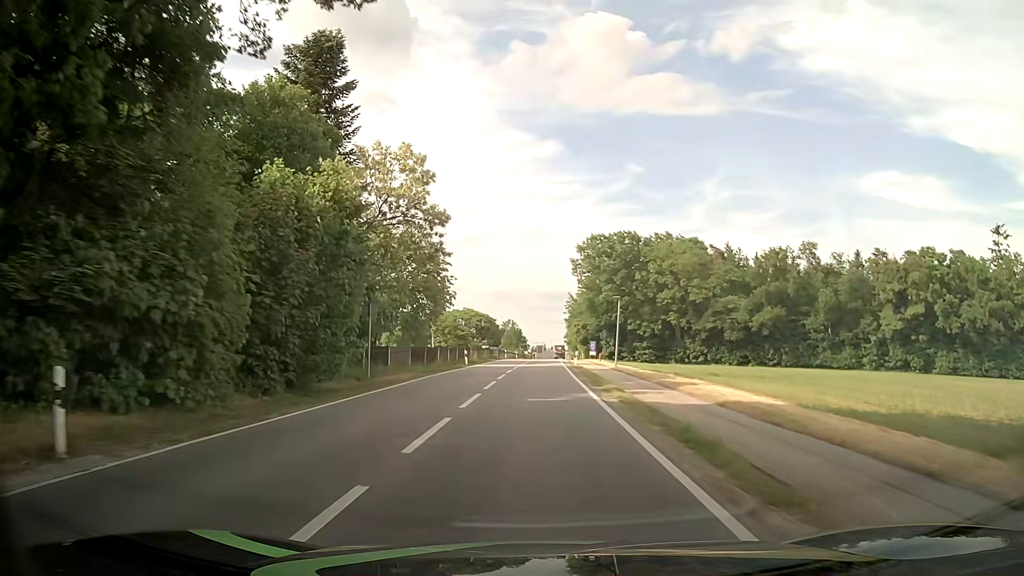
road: tertiary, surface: asphalt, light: Day
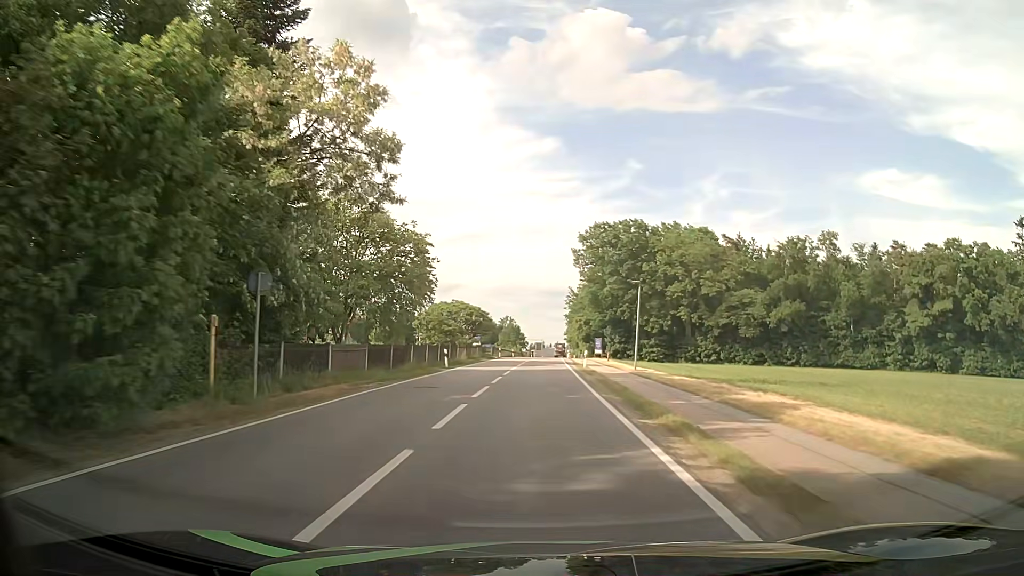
(0.0, +10.0) m; 0°
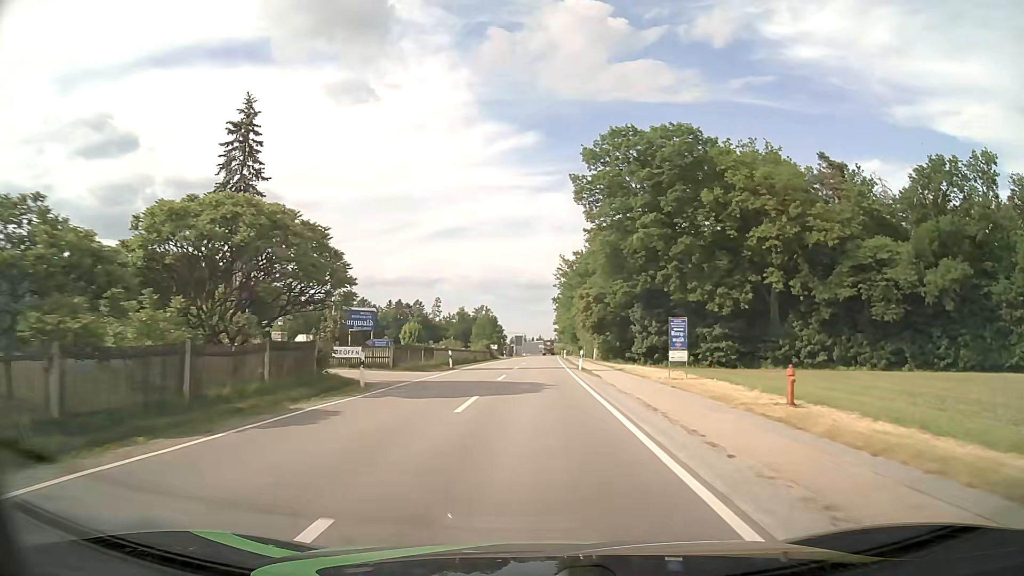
(+0.8, +51.7) m; +2°
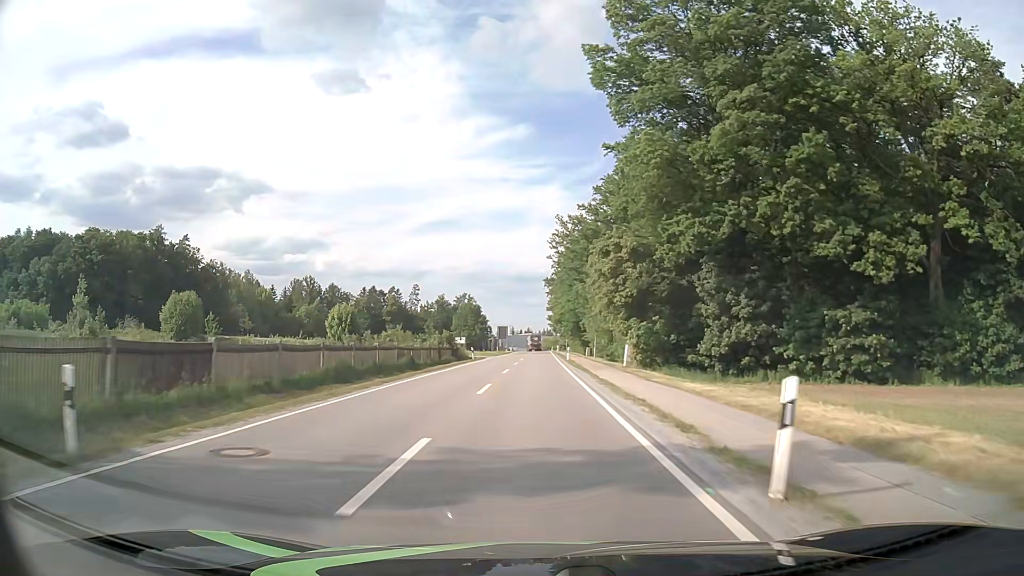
(+0.2, +31.9) m; +1°
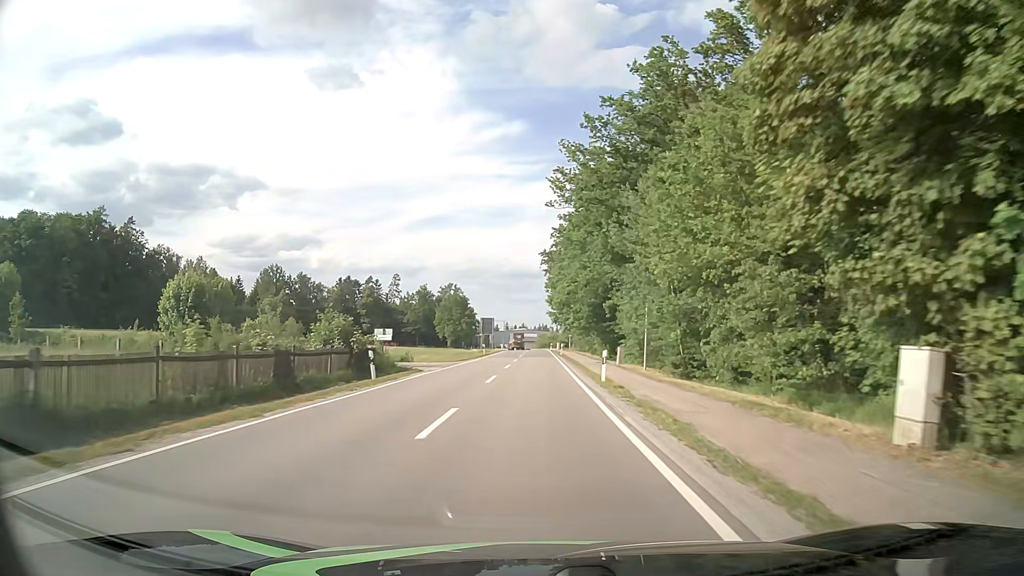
(+0.3, +32.2) m; 0°
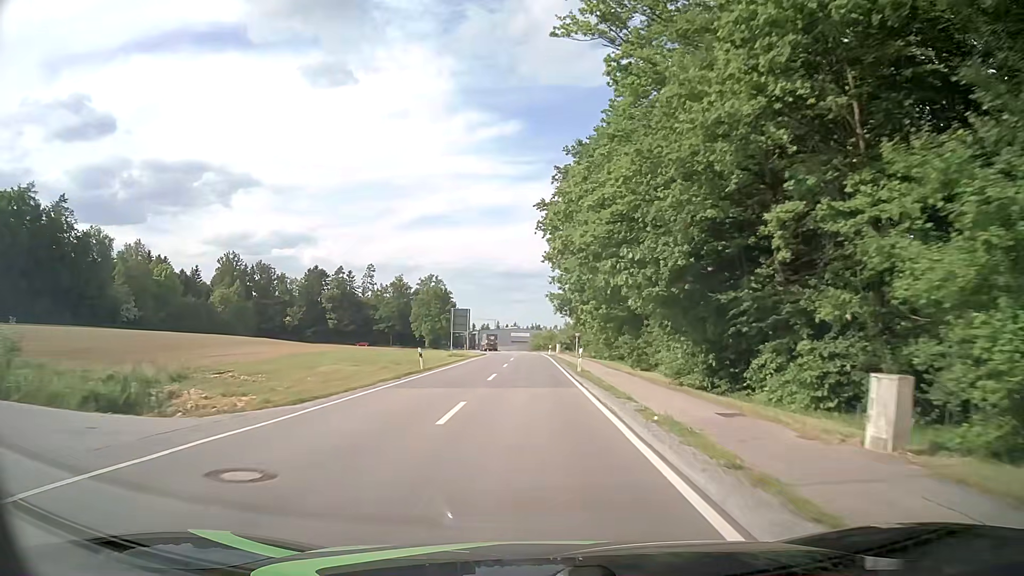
(+0.1, +32.4) m; 0°
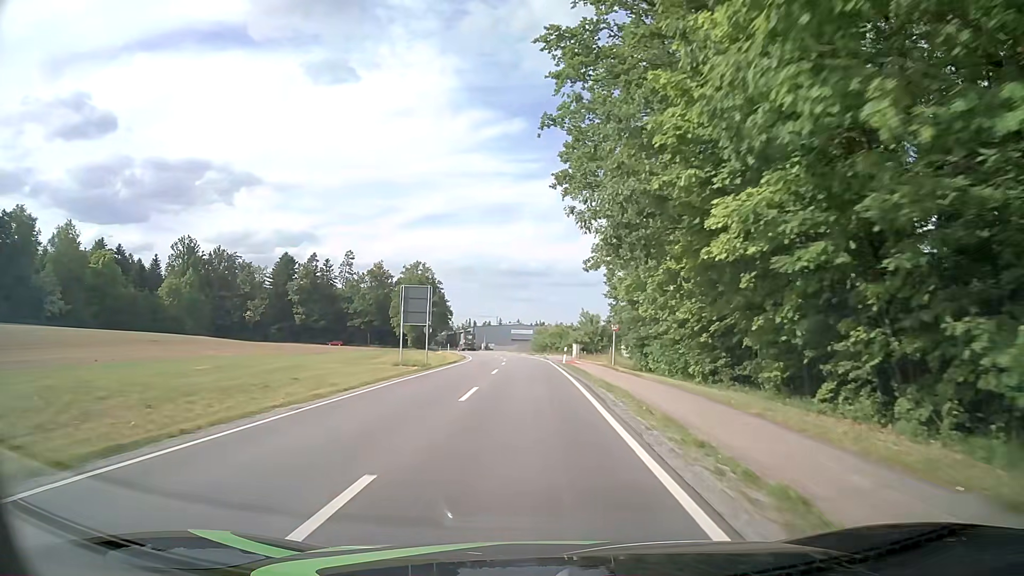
(+0.1, +32.4) m; 0°
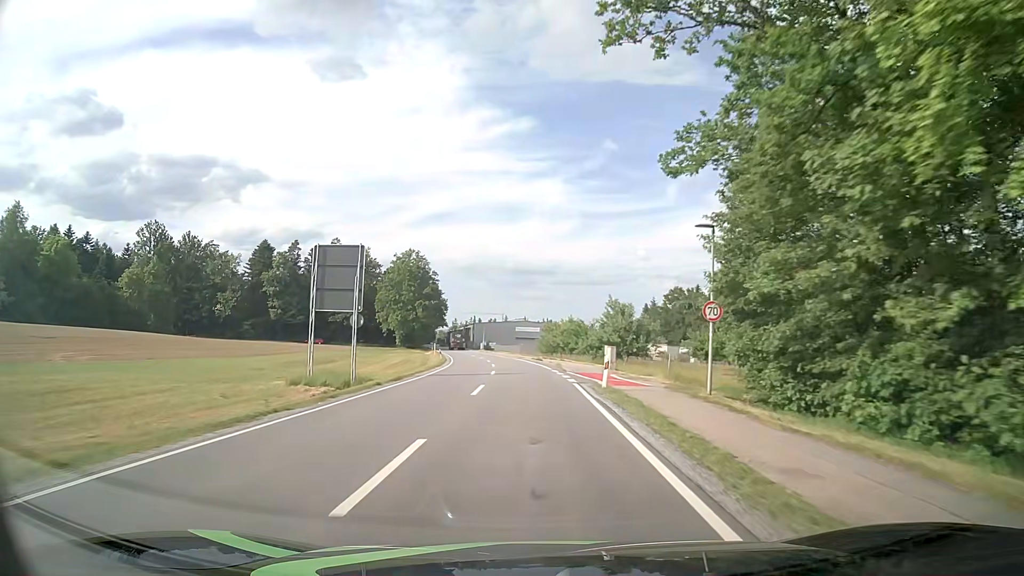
(-0.2, +21.6) m; -1°
(0, +10) (0, +20) (-1, +30) (-1, +40) (-2, +50) (-3, +60) (-4, +70) (-6, +80) (-7, +90) (-9, +99) m
